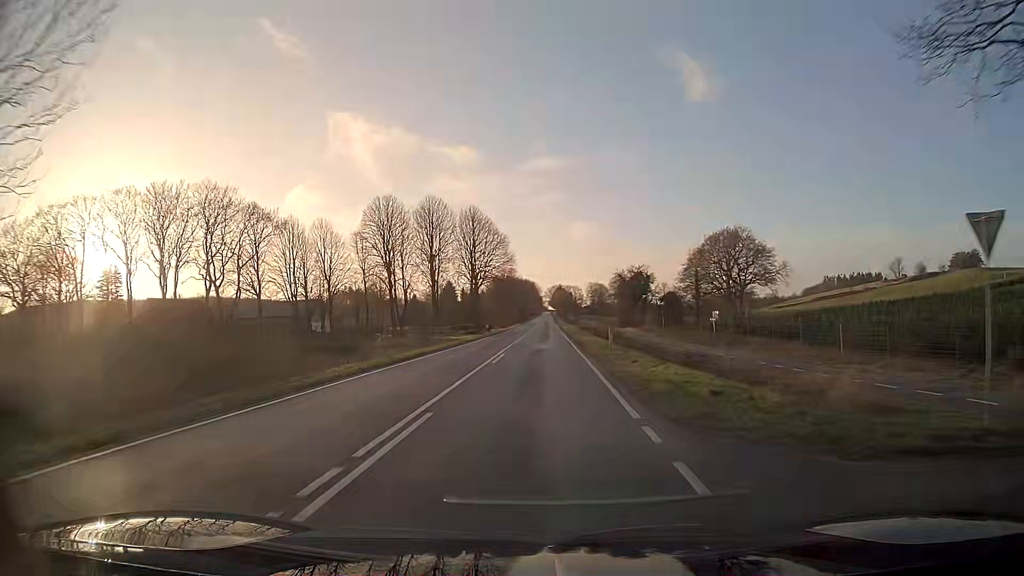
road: tertiary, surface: asphalt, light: Day
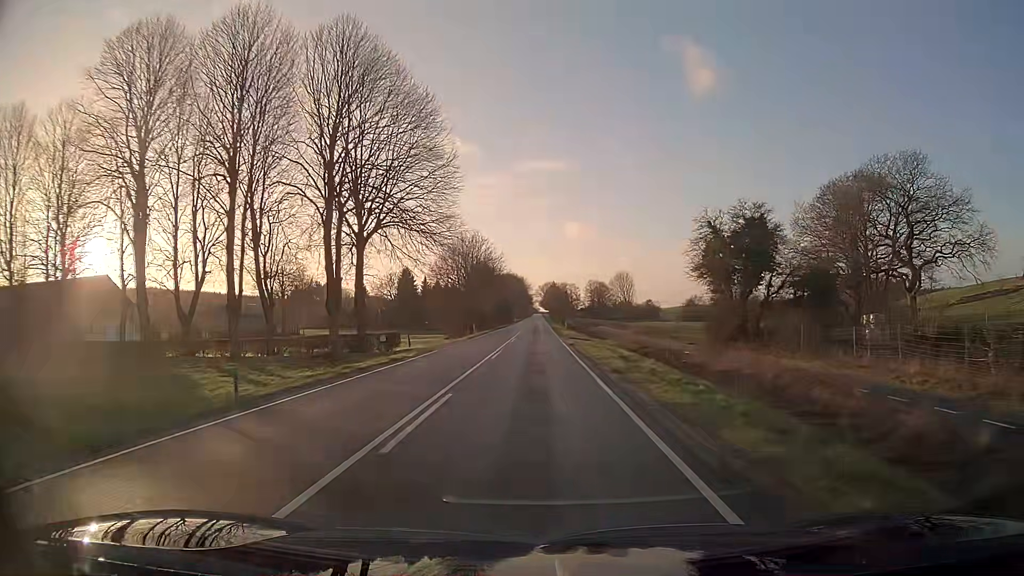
(+0.7, +61.3) m; +1°
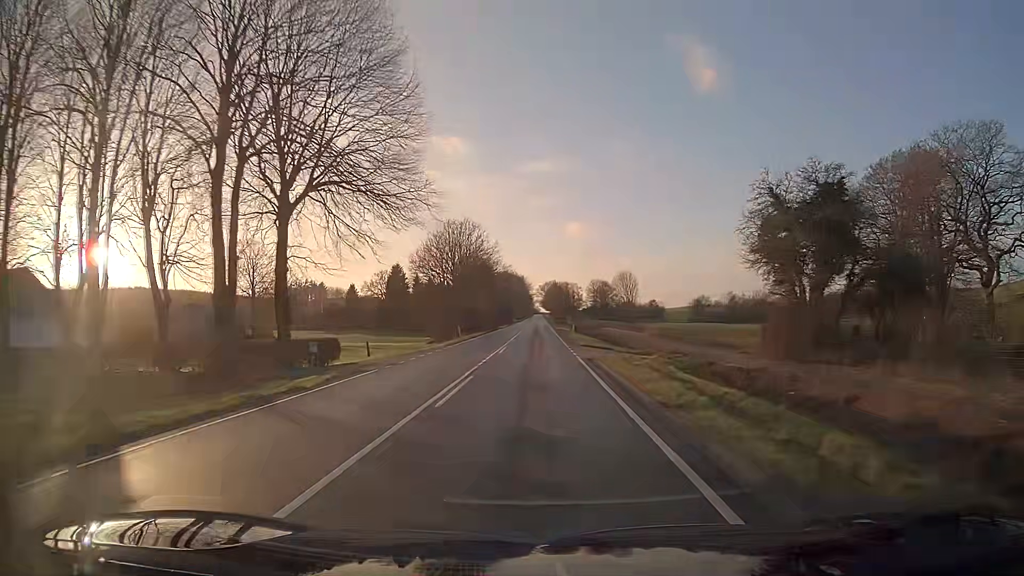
(0.0, +12.4) m; 0°
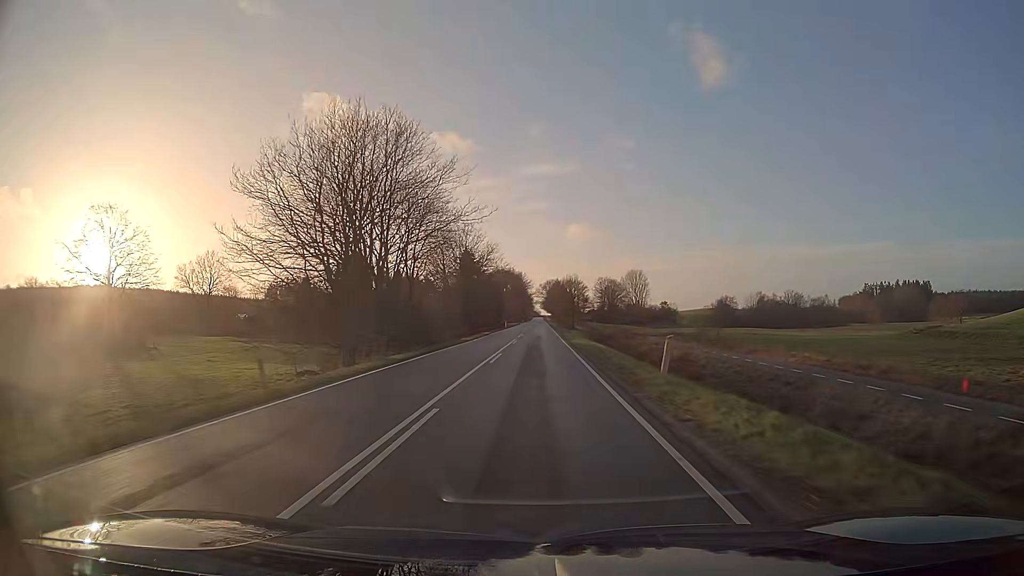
(-0.1, +37.2) m; 0°
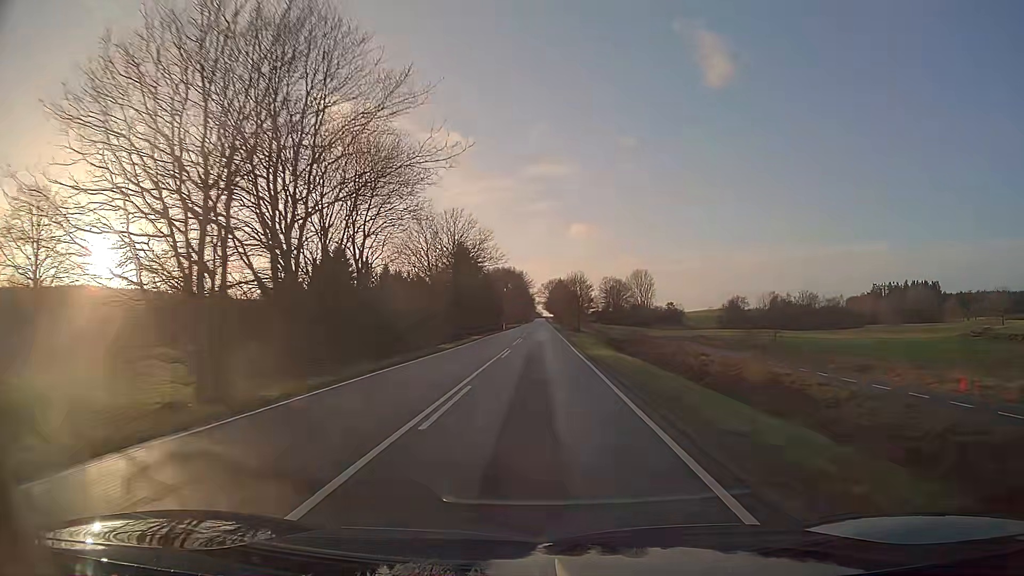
(0.0, +12.4) m; 0°
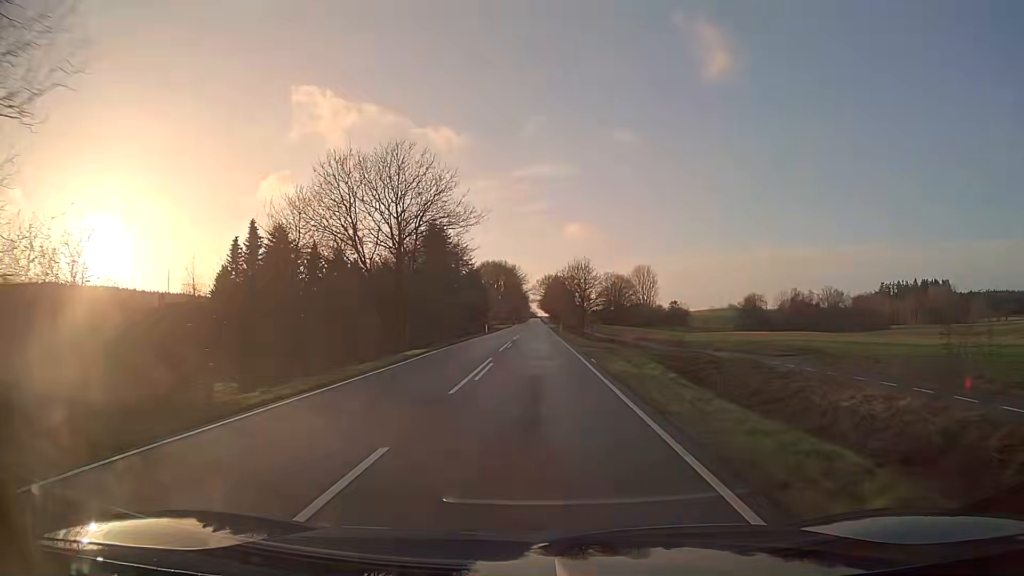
(+0.1, +25.0) m; 0°
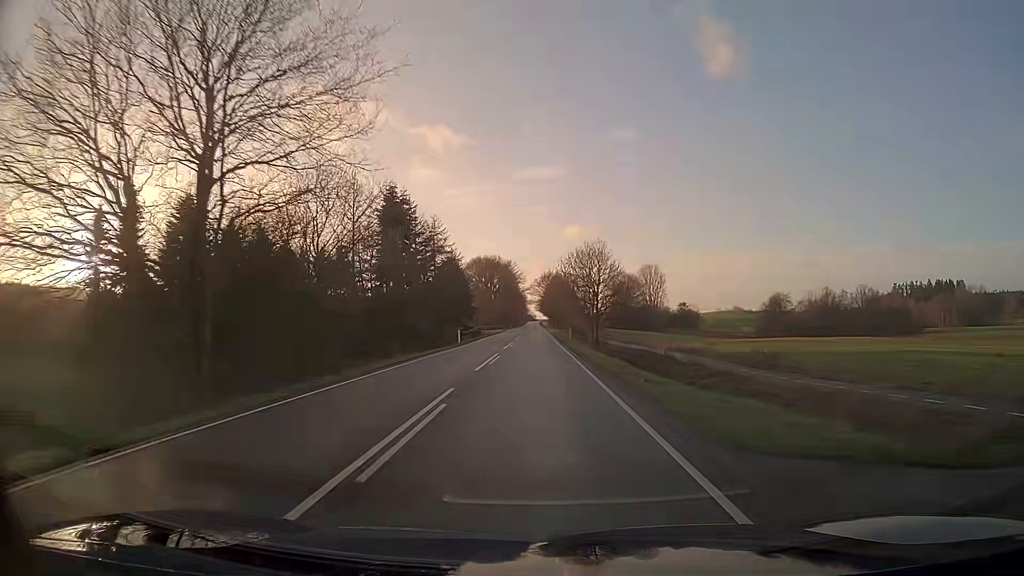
(+0.1, +25.2) m; 0°
